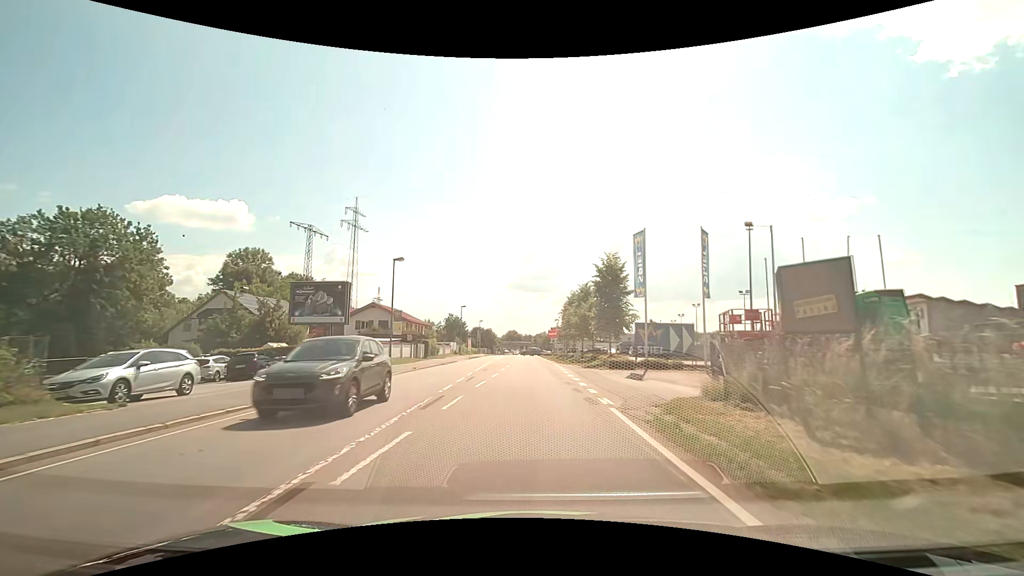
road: primary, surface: asphalt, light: Day
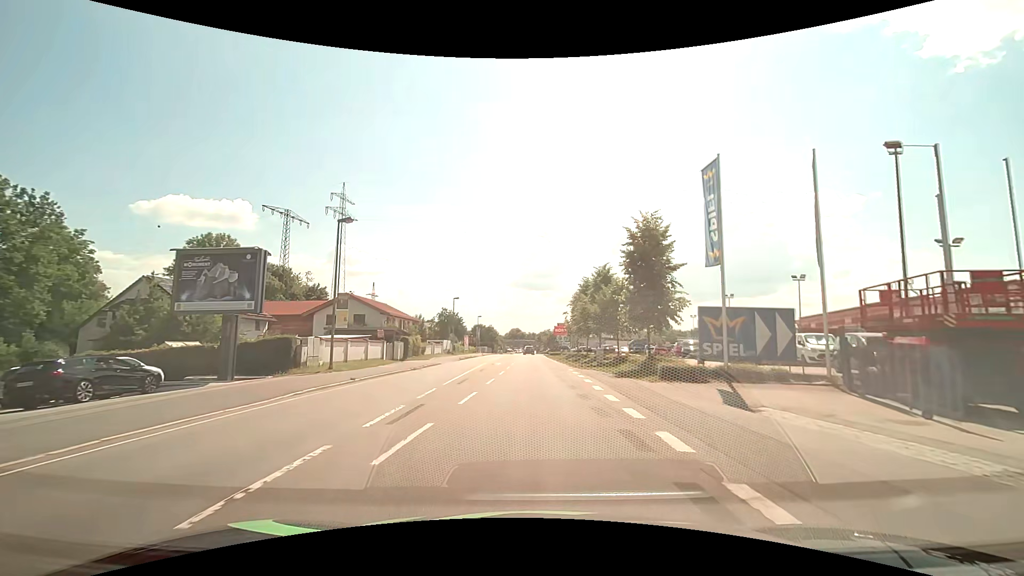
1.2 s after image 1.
(-0.1, +11.3) m; 0°
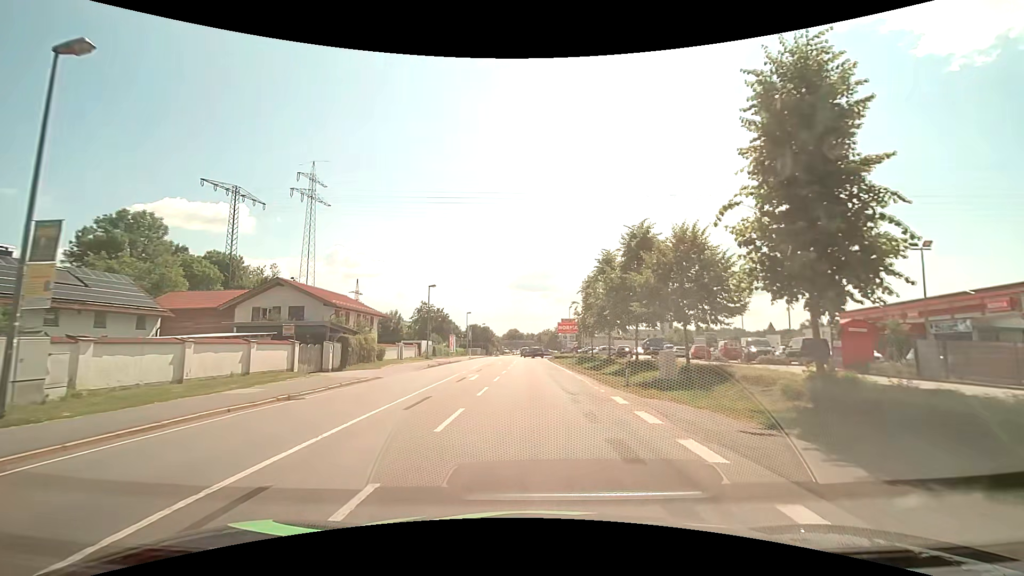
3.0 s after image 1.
(-0.1, +15.6) m; 0°
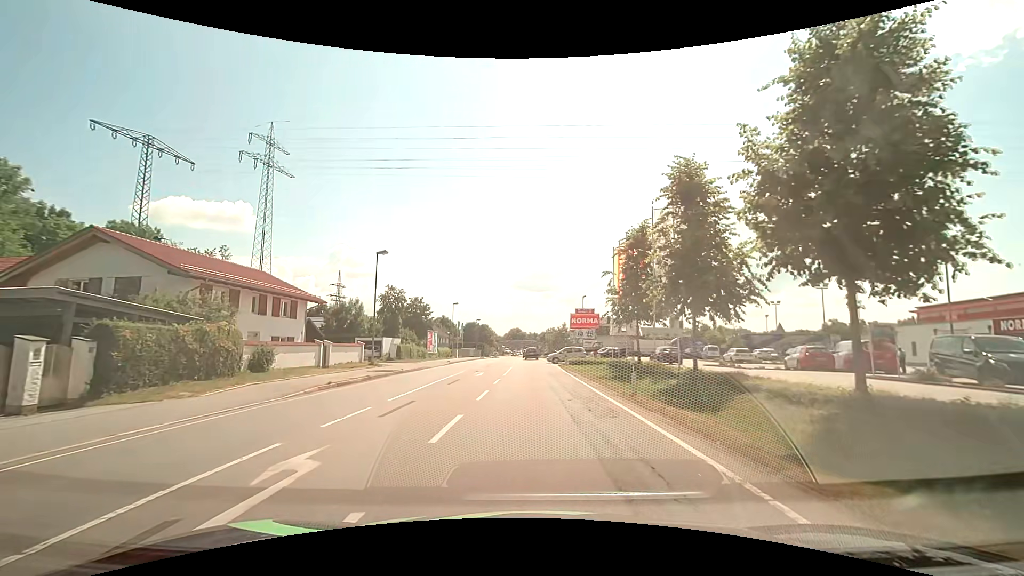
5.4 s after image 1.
(0.0, +18.7) m; 0°
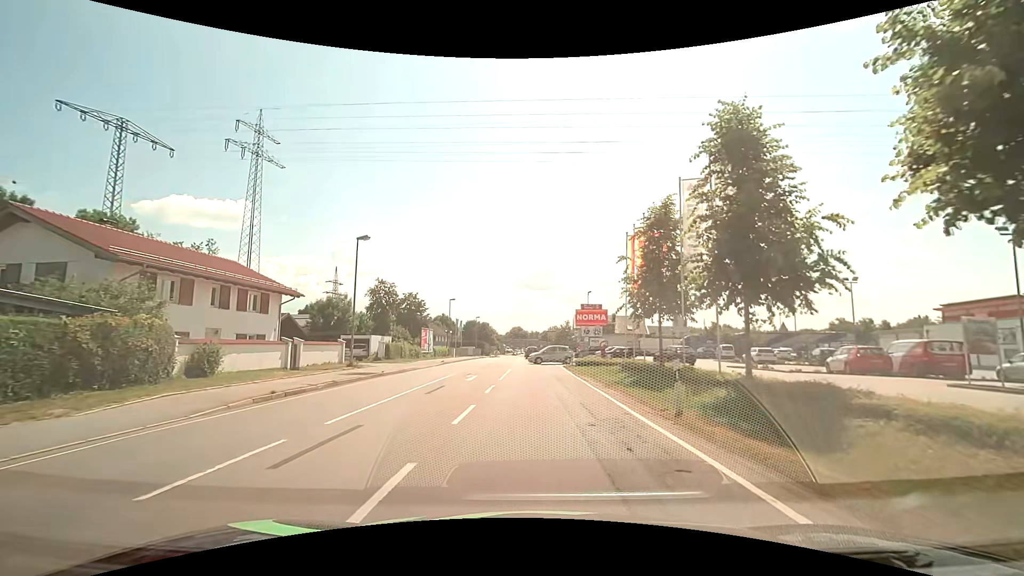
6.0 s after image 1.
(0.0, +4.2) m; -1°
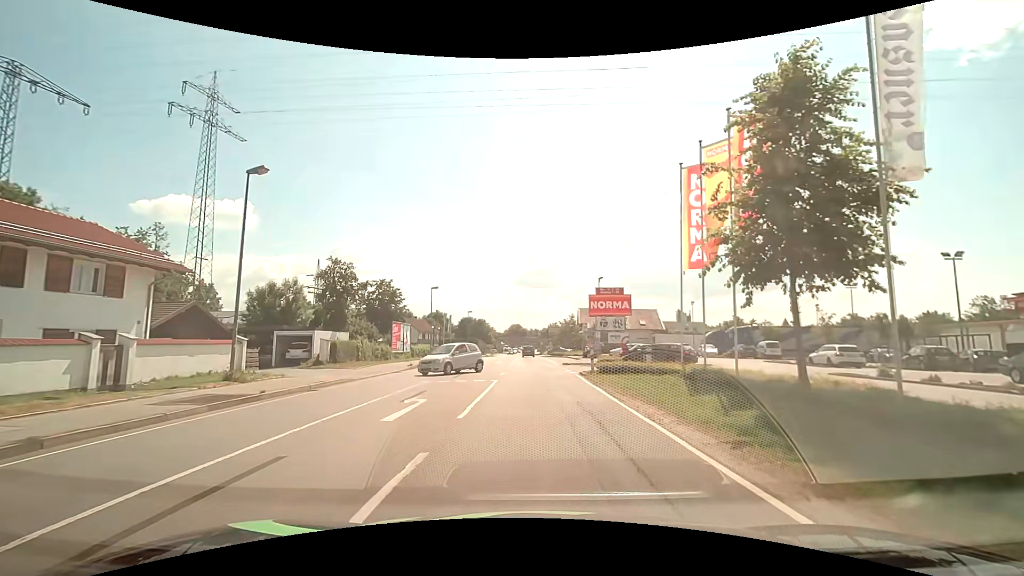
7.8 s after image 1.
(+0.1, +11.5) m; +1°
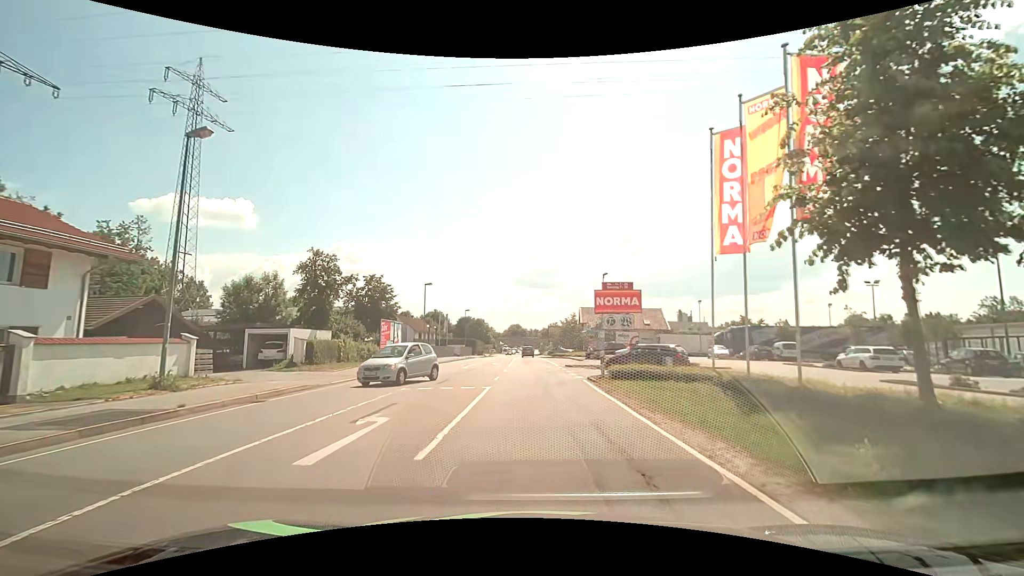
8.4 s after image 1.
(0.0, +3.3) m; -1°
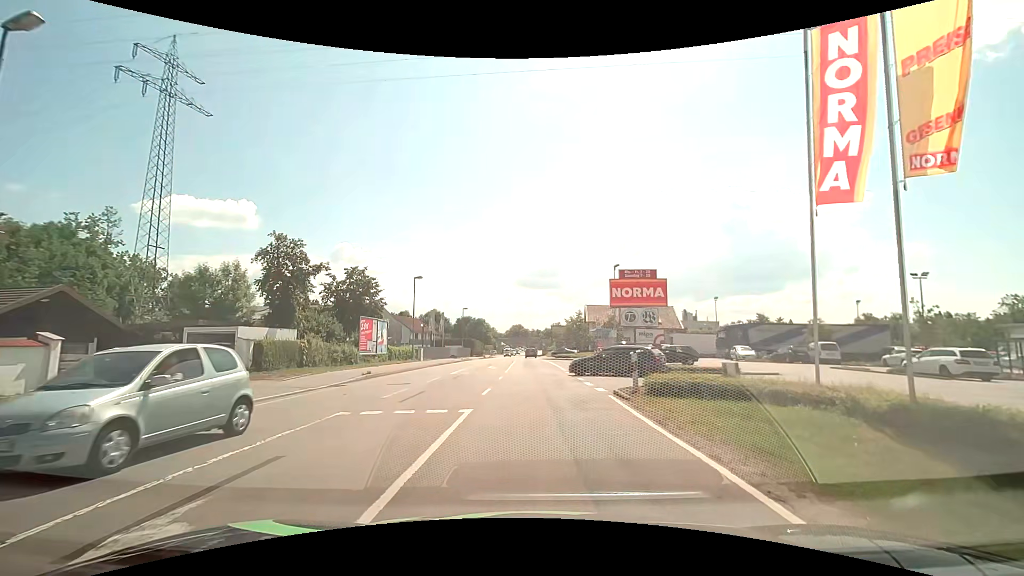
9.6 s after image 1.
(0.0, +5.5) m; +1°
